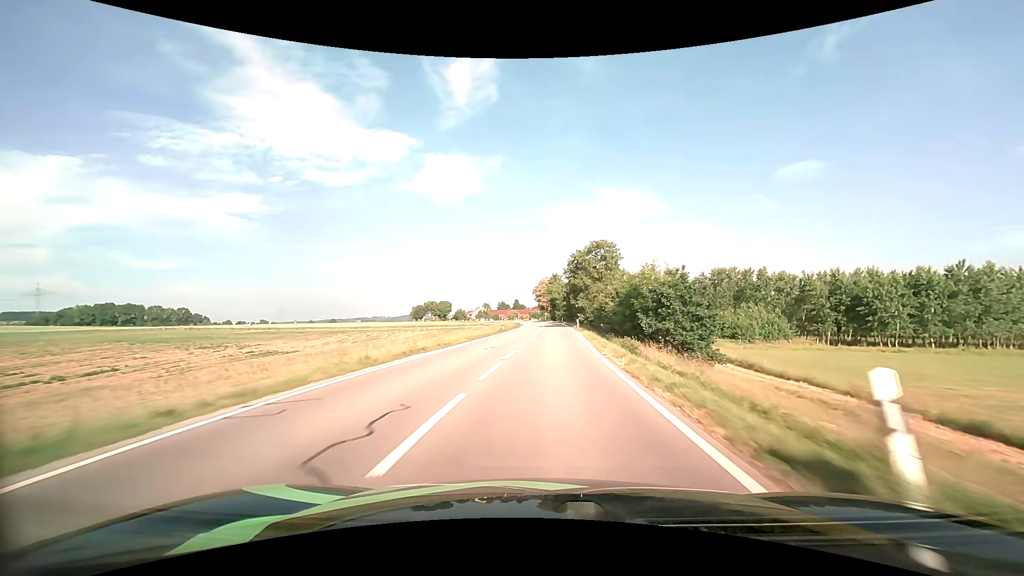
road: secondary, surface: asphalt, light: Day
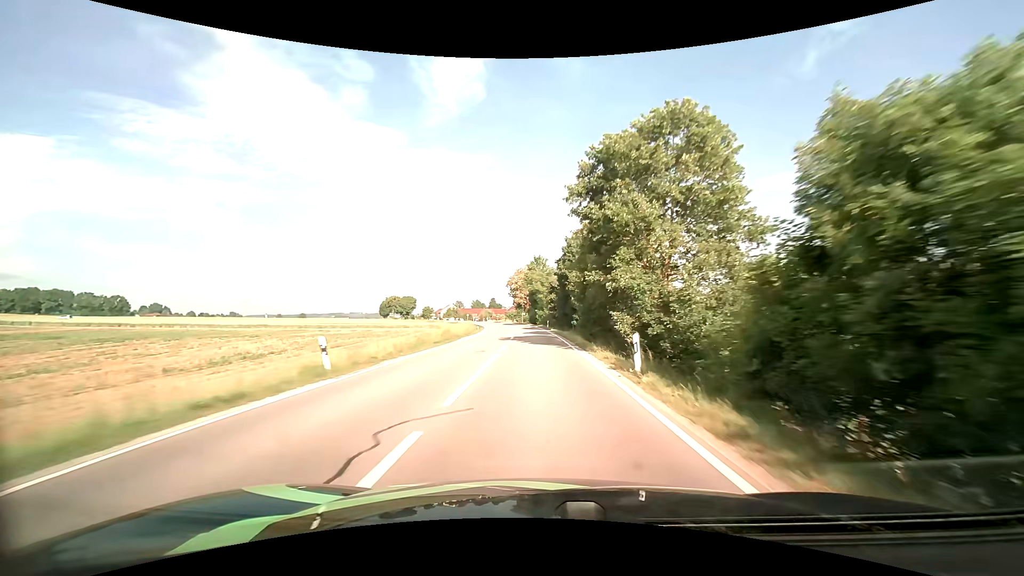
(+1.2, +39.0) m; +3°
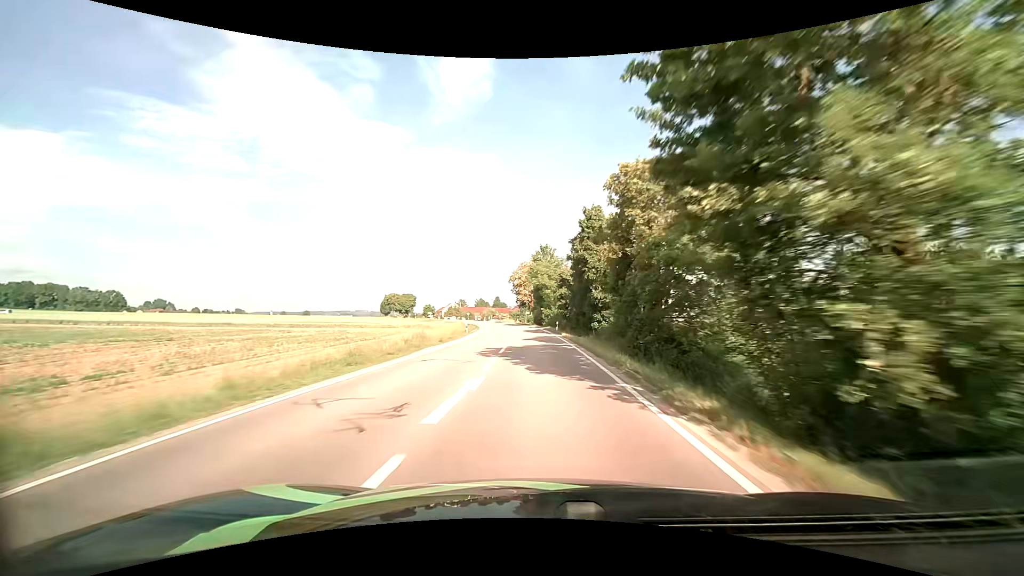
(-0.1, +12.9) m; -1°
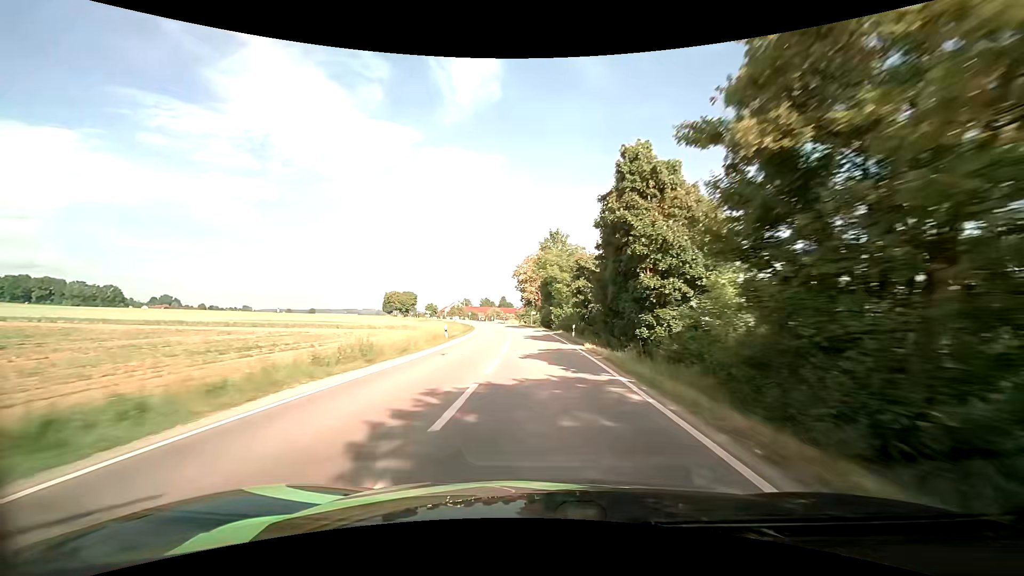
(-0.1, +12.9) m; -1°
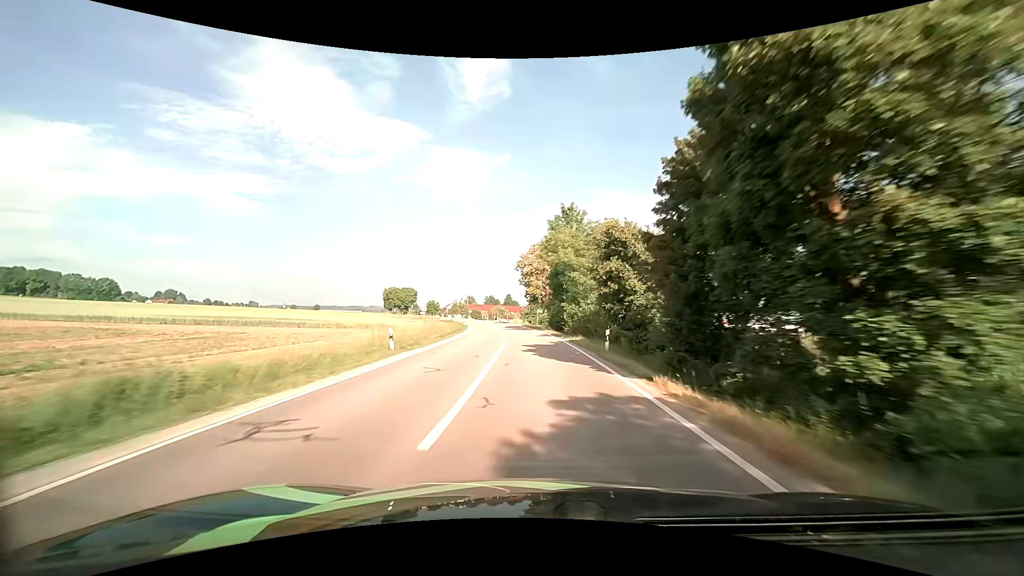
(-0.1, +12.9) m; -1°
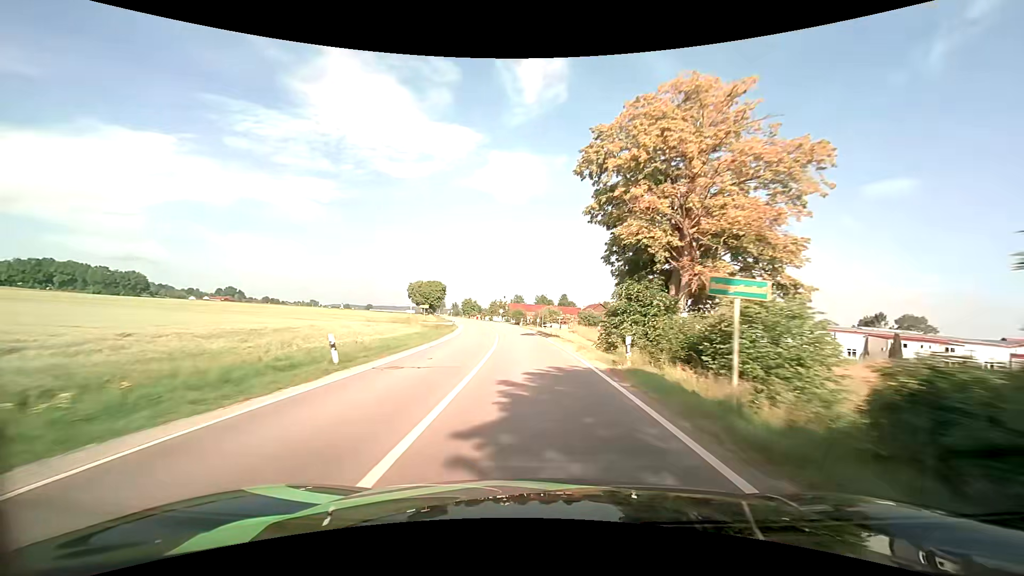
(-2.3, +52.0) m; -6°
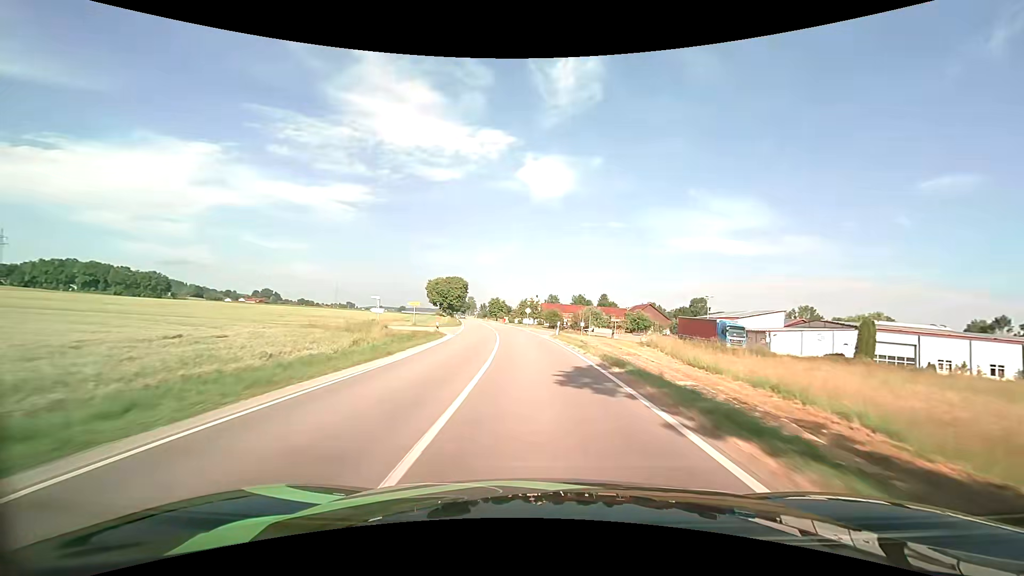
(-0.9, +26.9) m; -4°
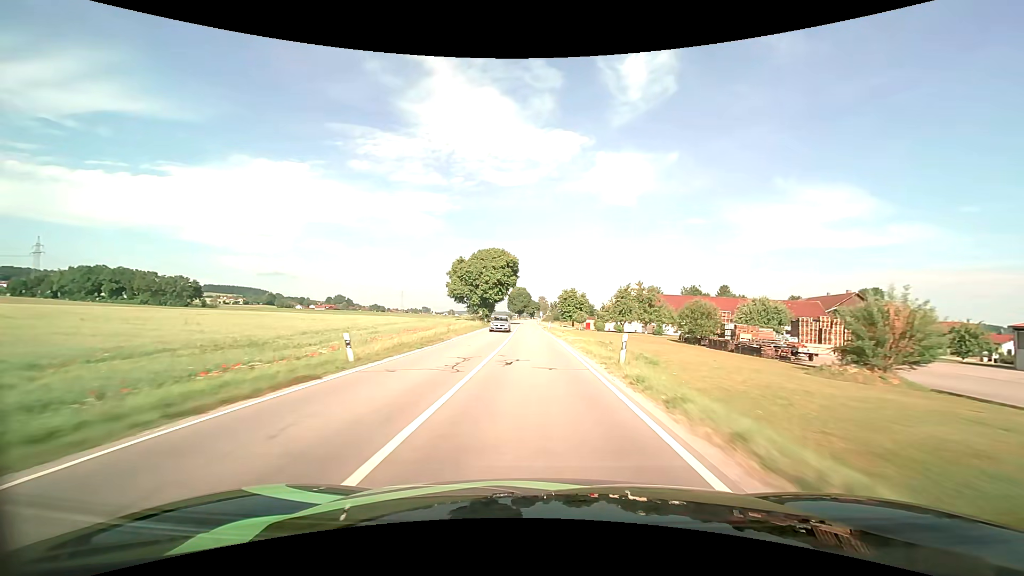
(-5.4, +69.4) m; -9°
(0, +10) (0, +20) (-1, +30) (-1, +40) (-1, +50) (-1, +60) (-2, +70) (-2, +80) (-2, +90) (-2, +100) m
